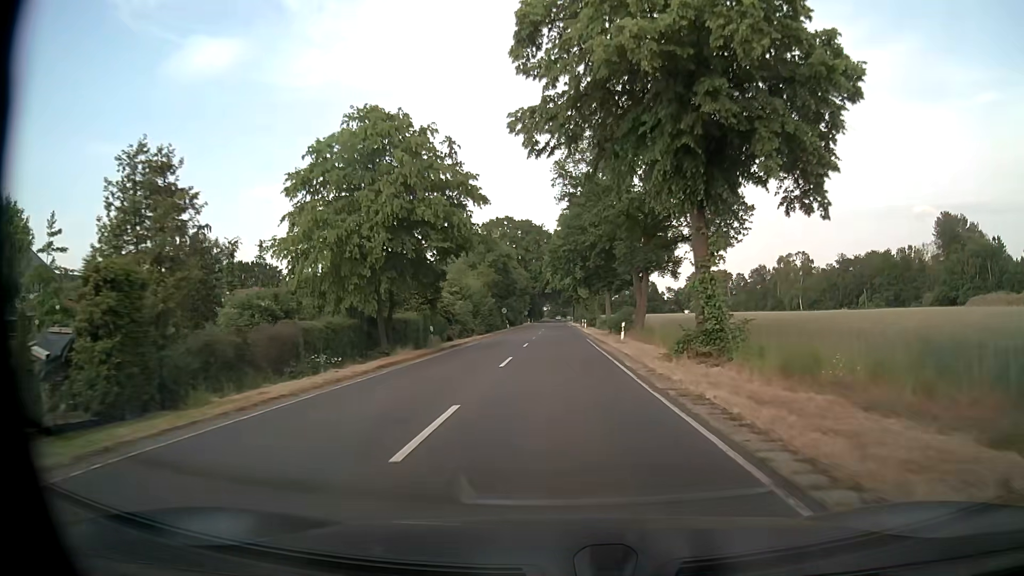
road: secondary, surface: asphalt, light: Day
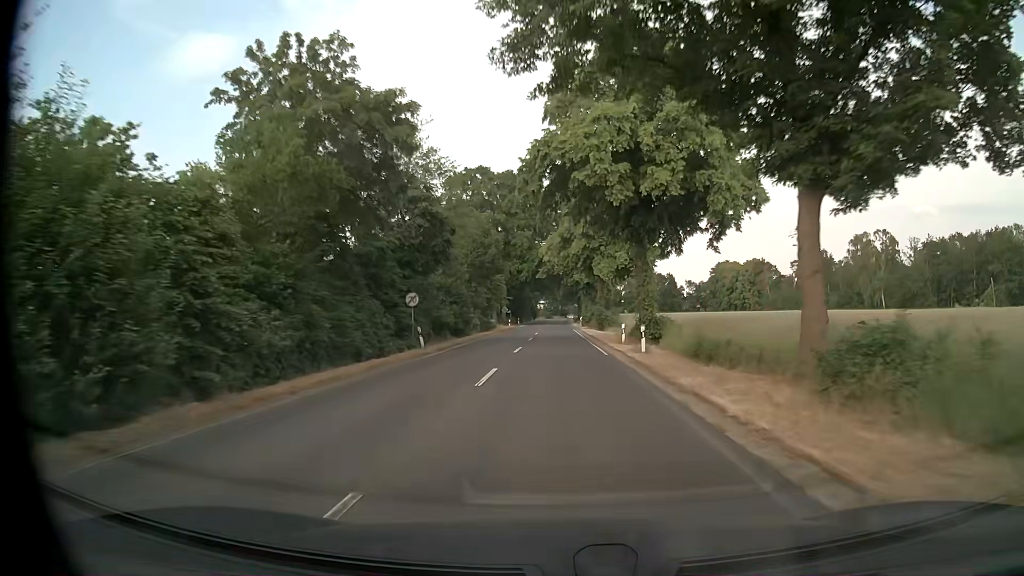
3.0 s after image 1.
(+0.2, +52.3) m; 0°
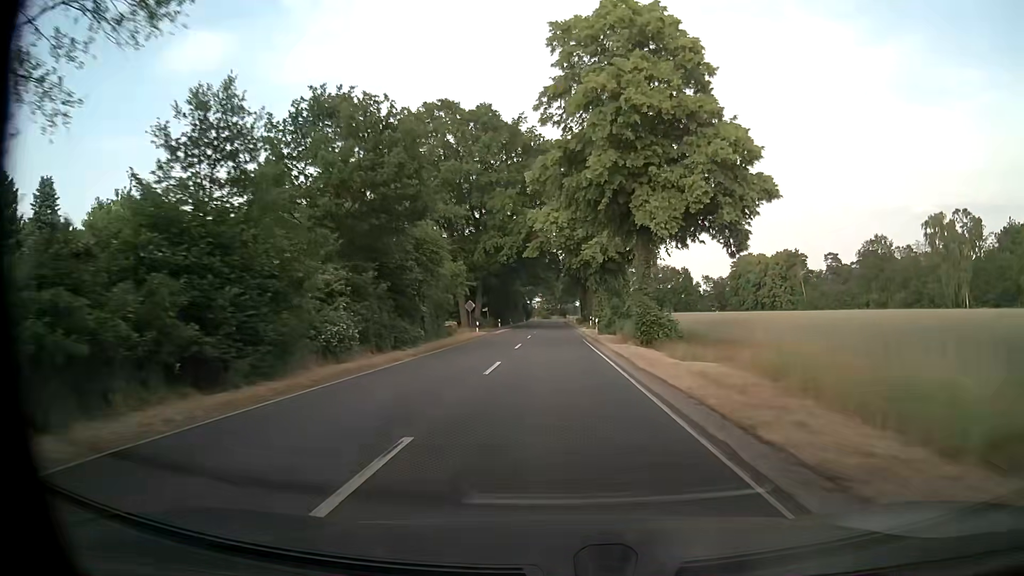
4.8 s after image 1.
(0.0, +33.2) m; 0°
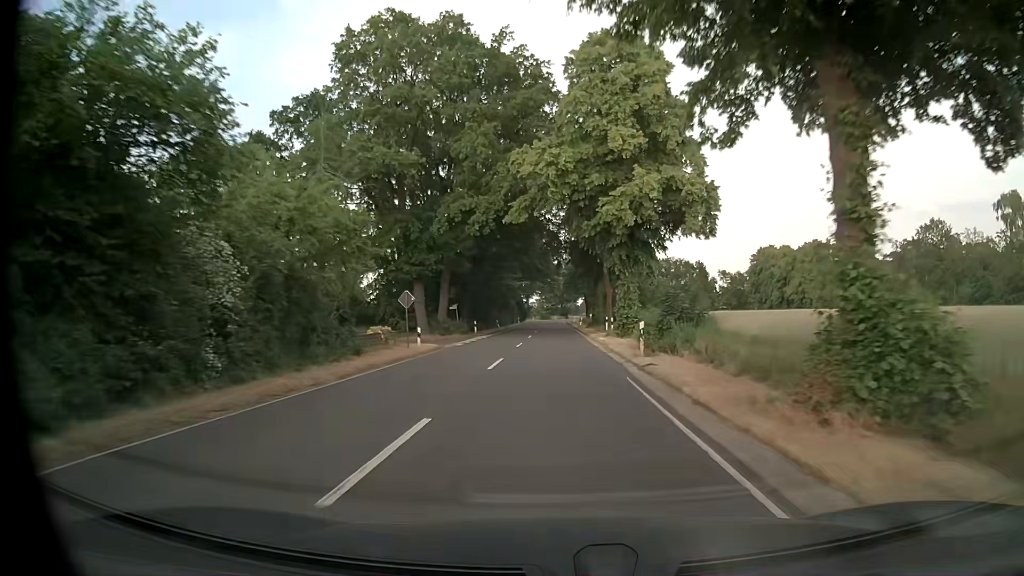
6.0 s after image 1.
(0.0, +22.8) m; 0°
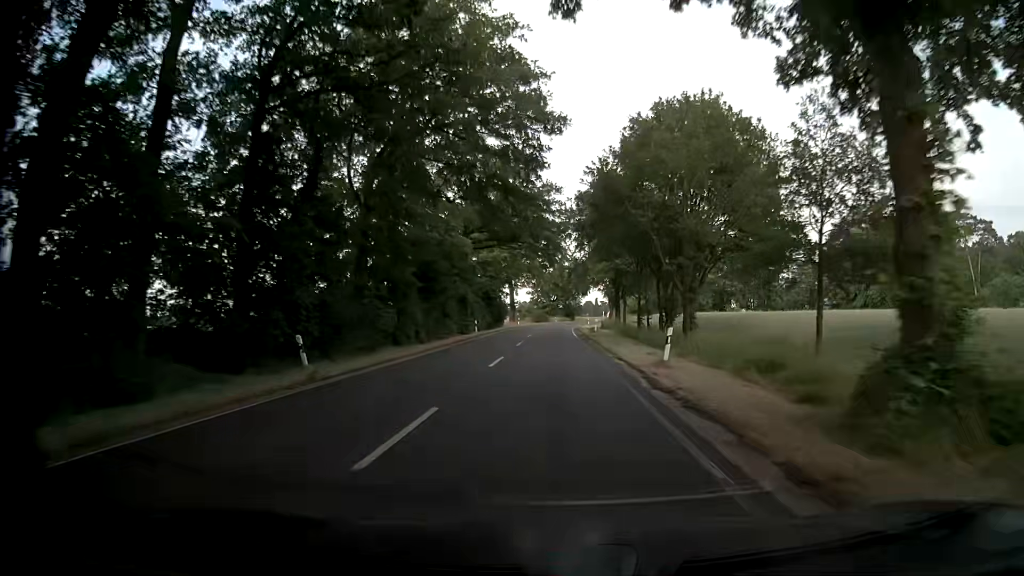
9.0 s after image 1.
(-0.1, +59.5) m; 0°
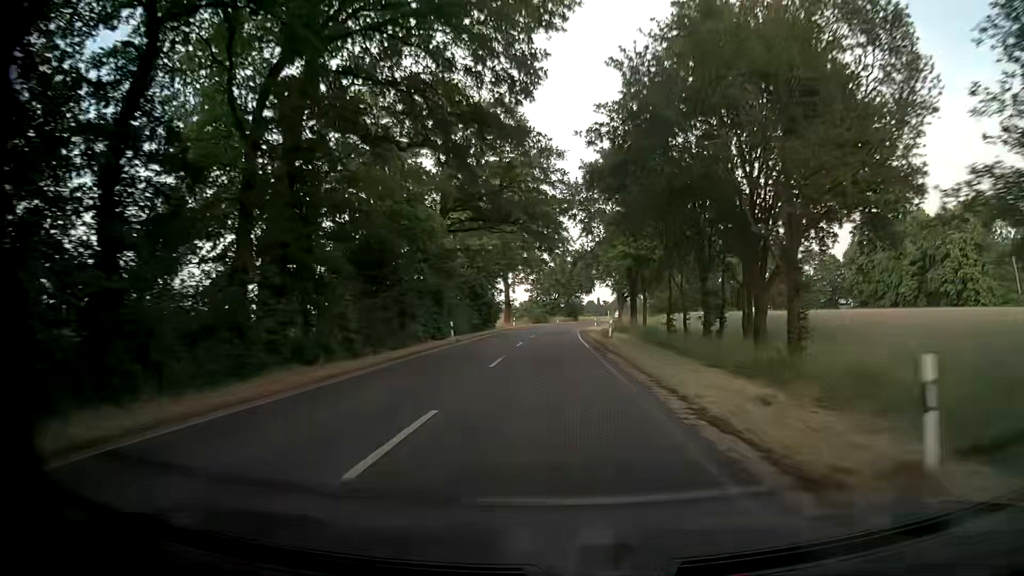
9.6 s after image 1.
(0.0, +12.3) m; 0°
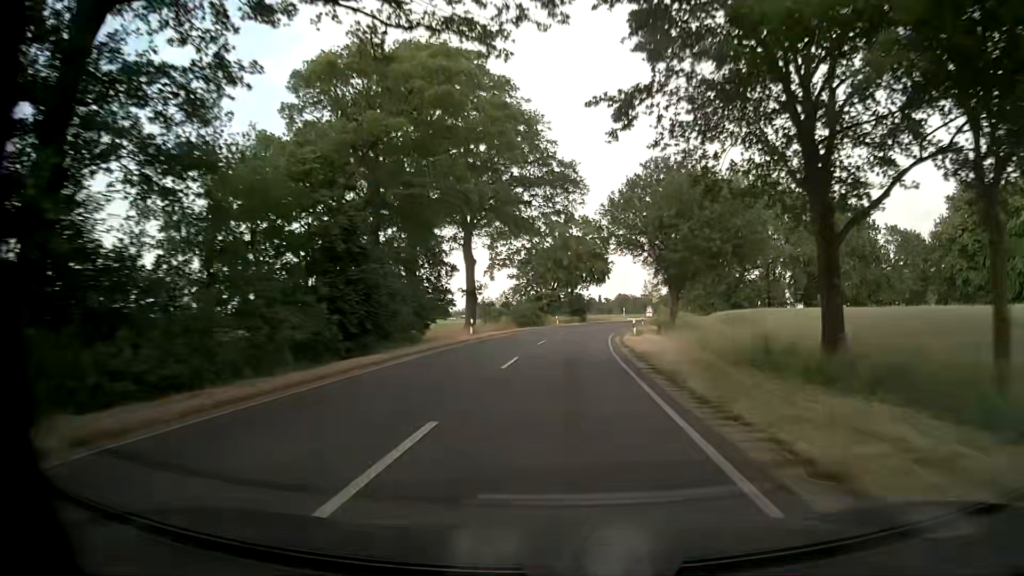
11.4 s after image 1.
(-0.2, +37.4) m; 0°
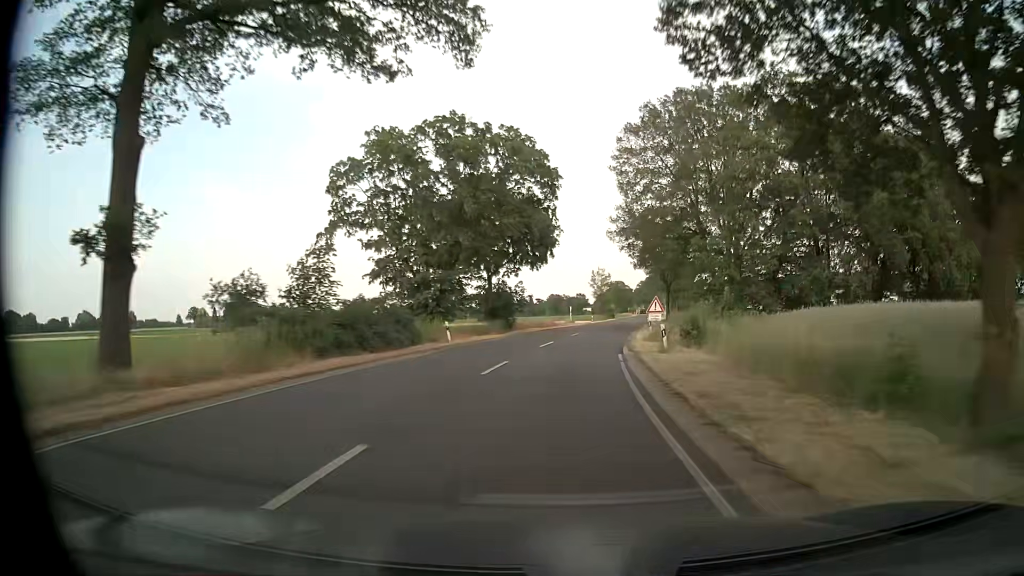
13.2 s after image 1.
(+1.5, +37.7) m; +6°
(0, +10) (+1, +20) (+1, +30) (+2, +40) (+4, +50) (+5, +60) (+6, +70) (+8, +79) (+10, +89) (+11, +99) m
